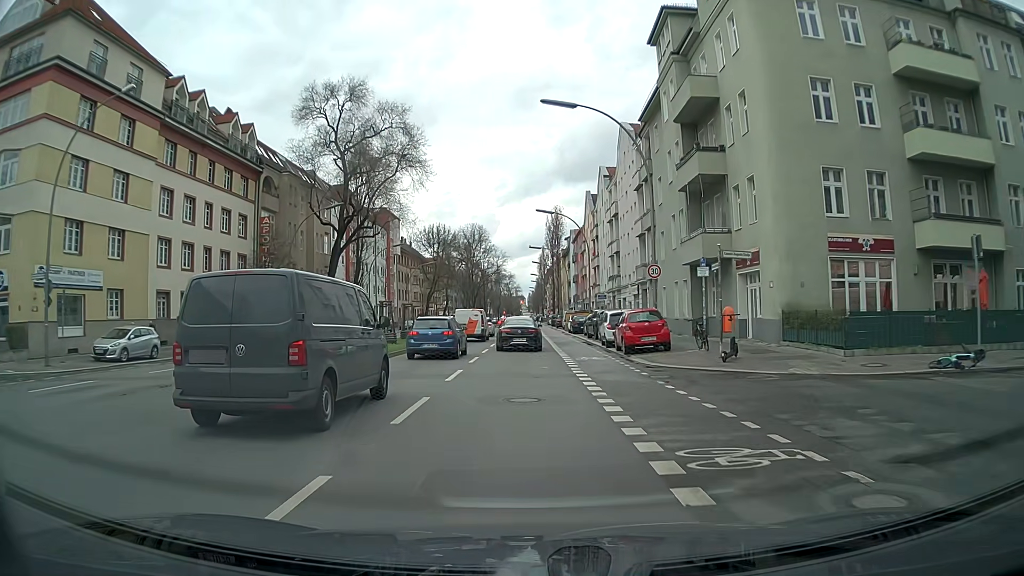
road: secondary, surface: asphalt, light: Day
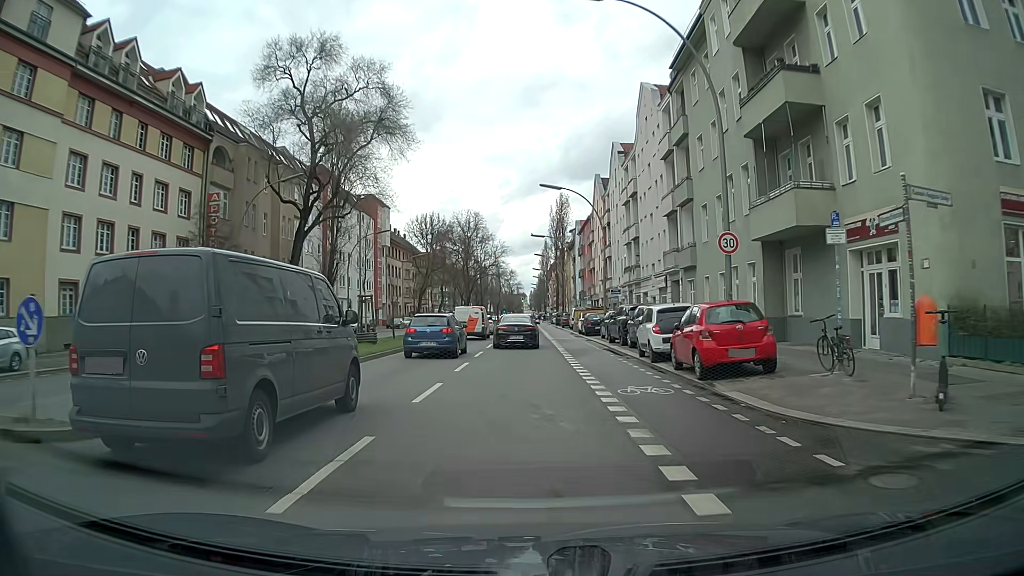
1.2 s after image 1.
(+0.1, +10.3) m; 0°
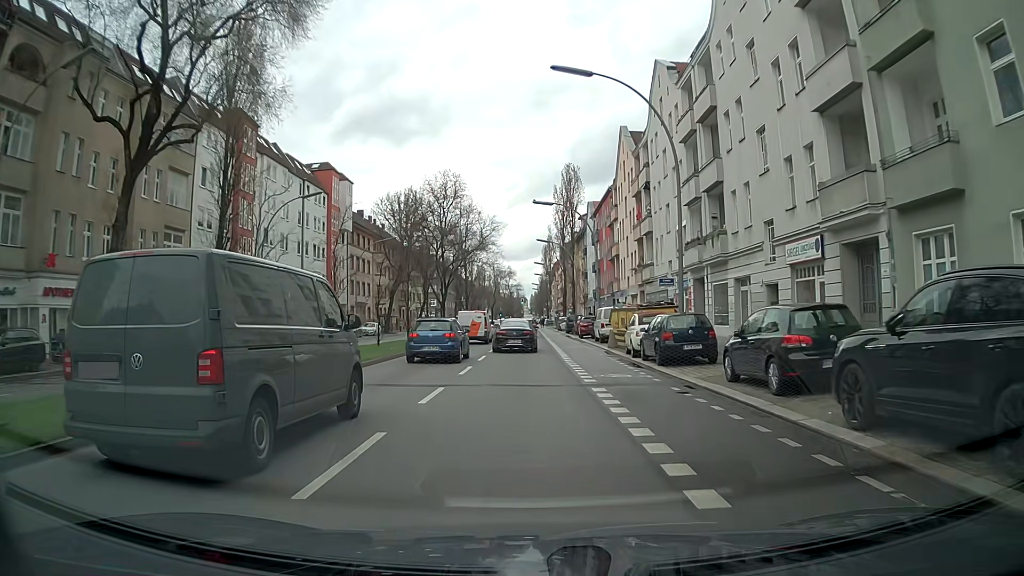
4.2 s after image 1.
(-0.1, +23.7) m; -1°
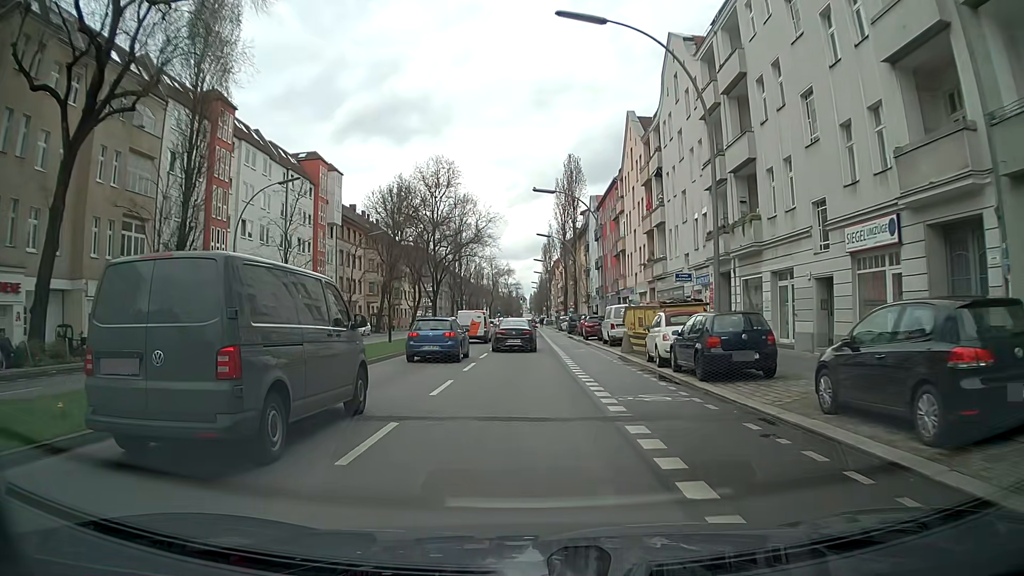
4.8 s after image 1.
(0.0, +4.7) m; 0°
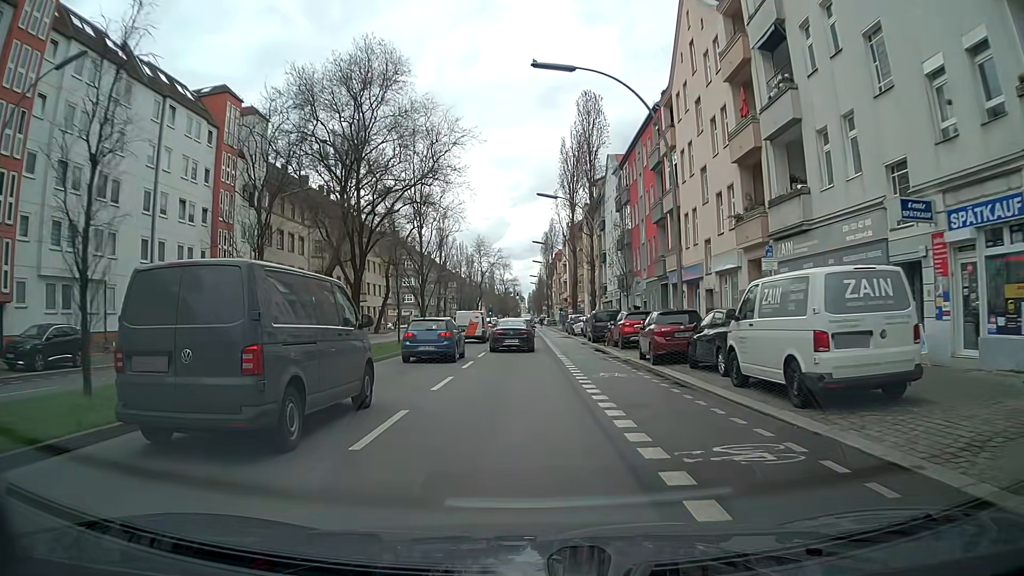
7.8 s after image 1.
(+0.2, +23.3) m; +1°
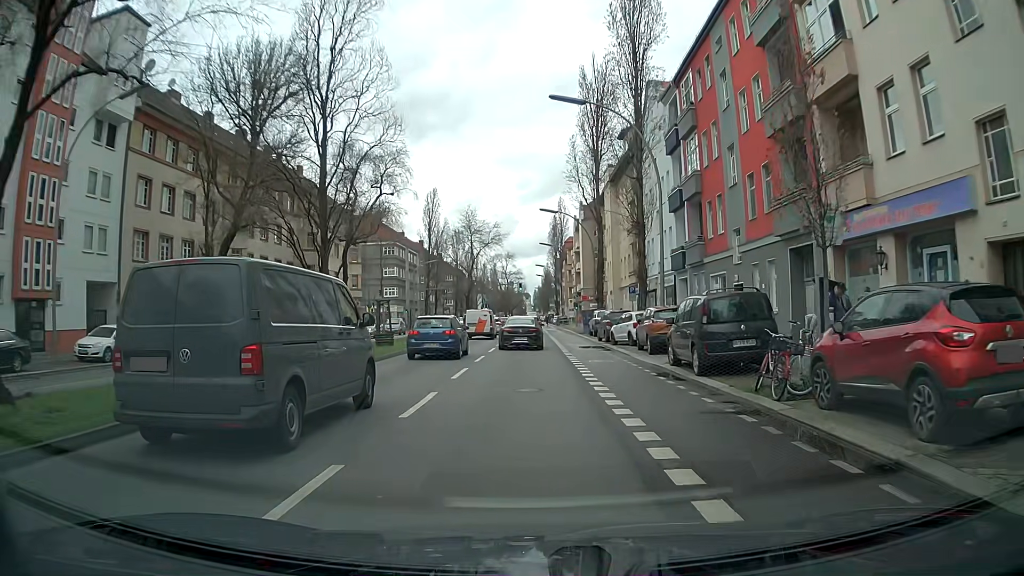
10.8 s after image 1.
(-0.4, +22.0) m; -1°
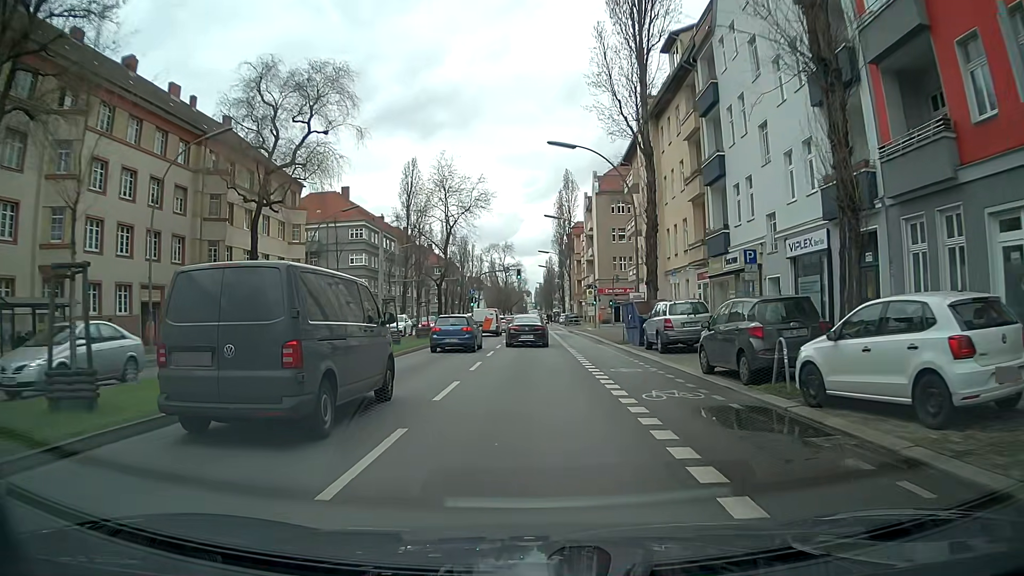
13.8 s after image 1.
(-0.1, +22.0) m; 0°
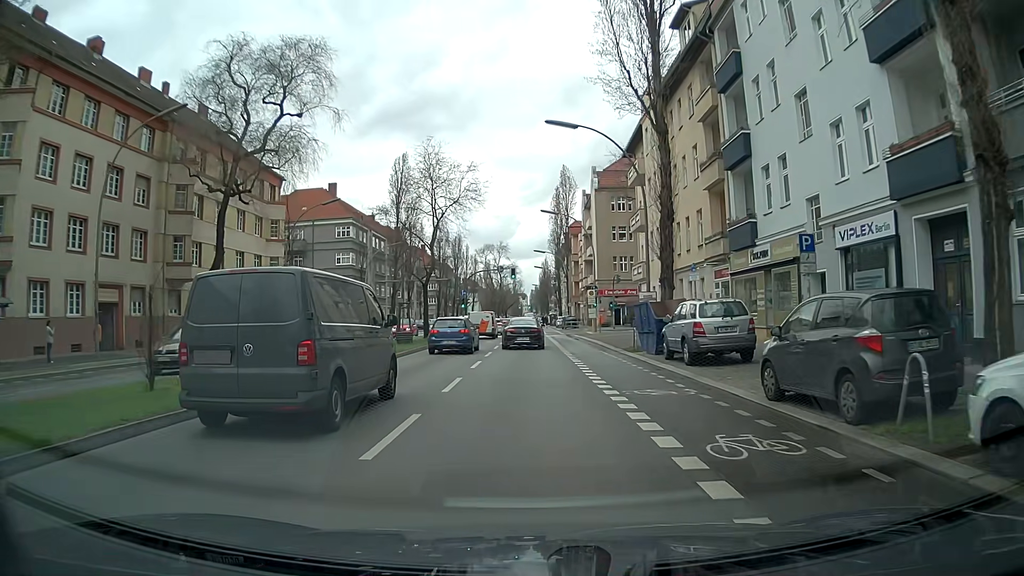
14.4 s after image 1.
(0.0, +4.5) m; +1°
(0, +10) (0, +20) (0, +30) (0, +40) (0, +50) (0, +60) (0, +70) (0, +80) (0, +90) (-1, +100) m
